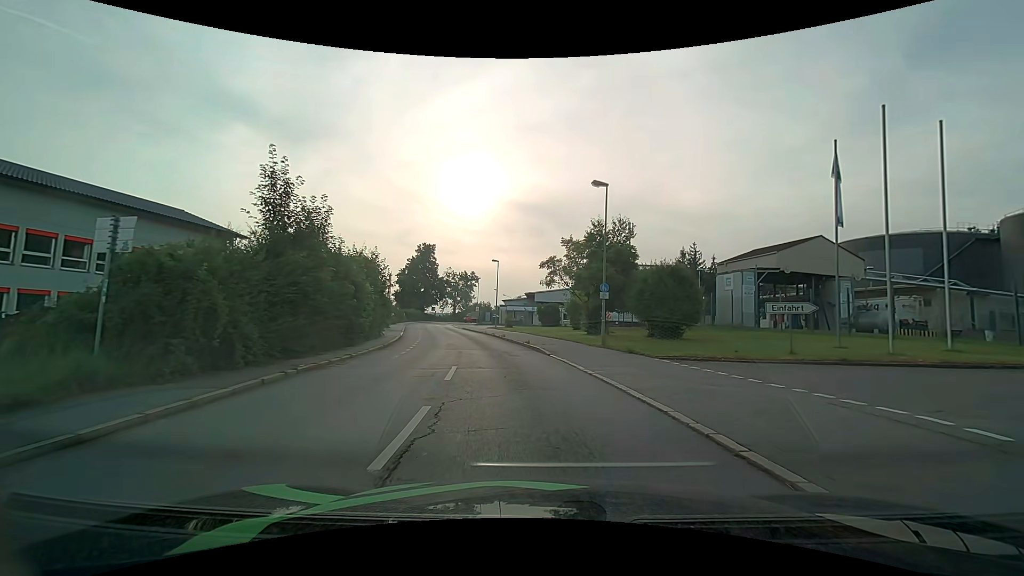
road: residential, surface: asphalt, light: Day
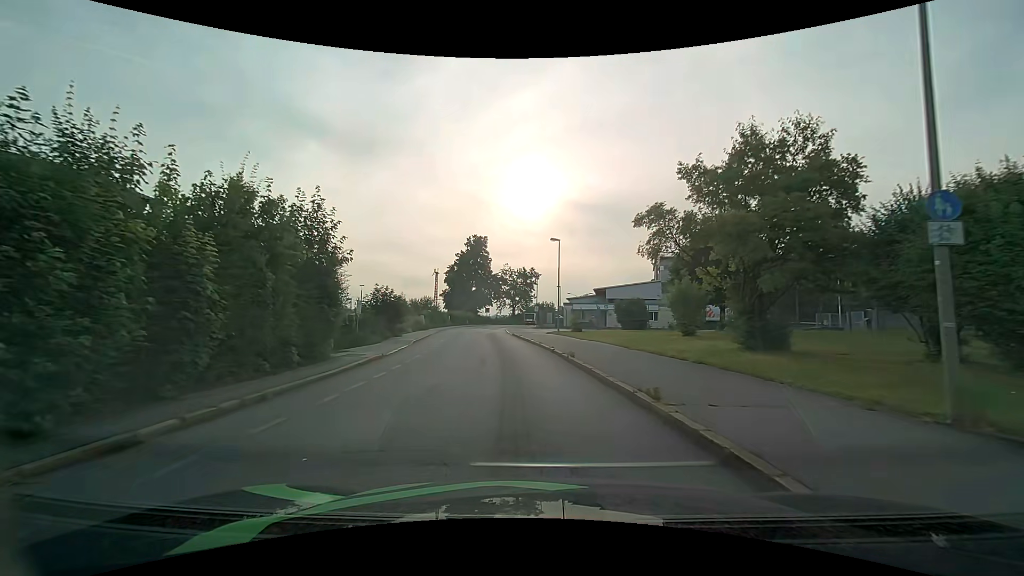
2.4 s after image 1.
(-1.0, +16.7) m; -7°
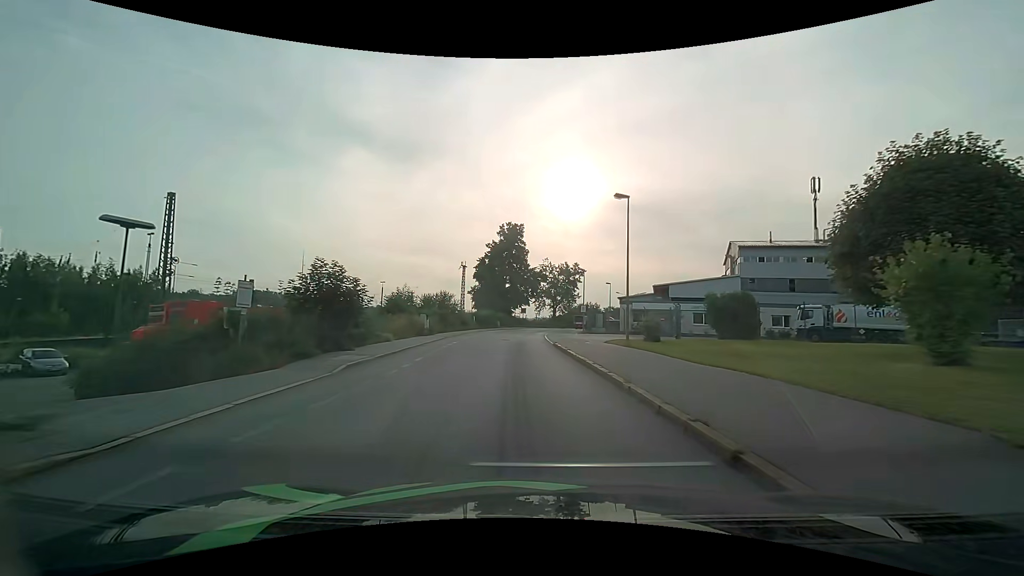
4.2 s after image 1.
(-0.8, +15.3) m; -5°
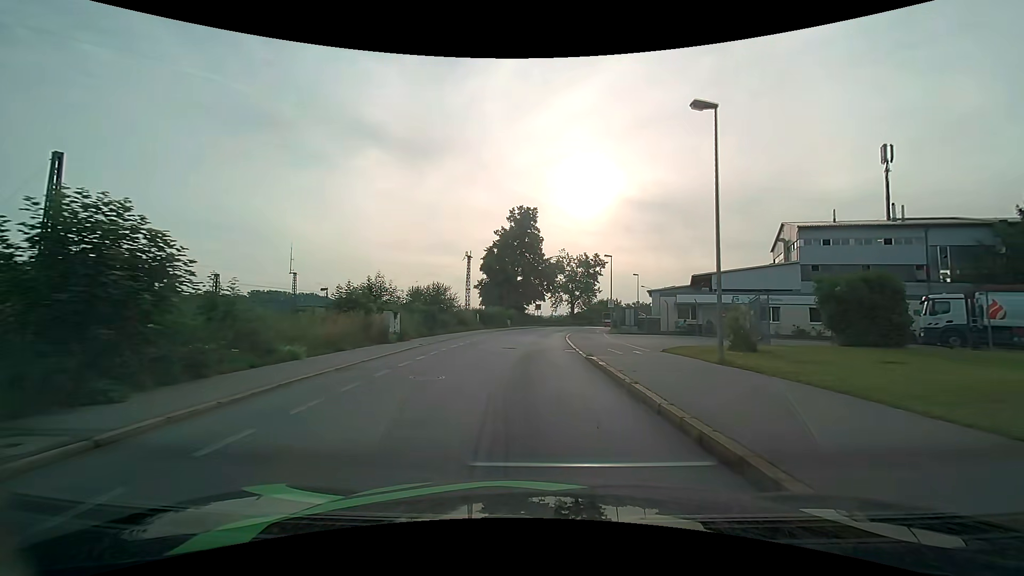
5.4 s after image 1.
(-0.2, +11.1) m; -2°
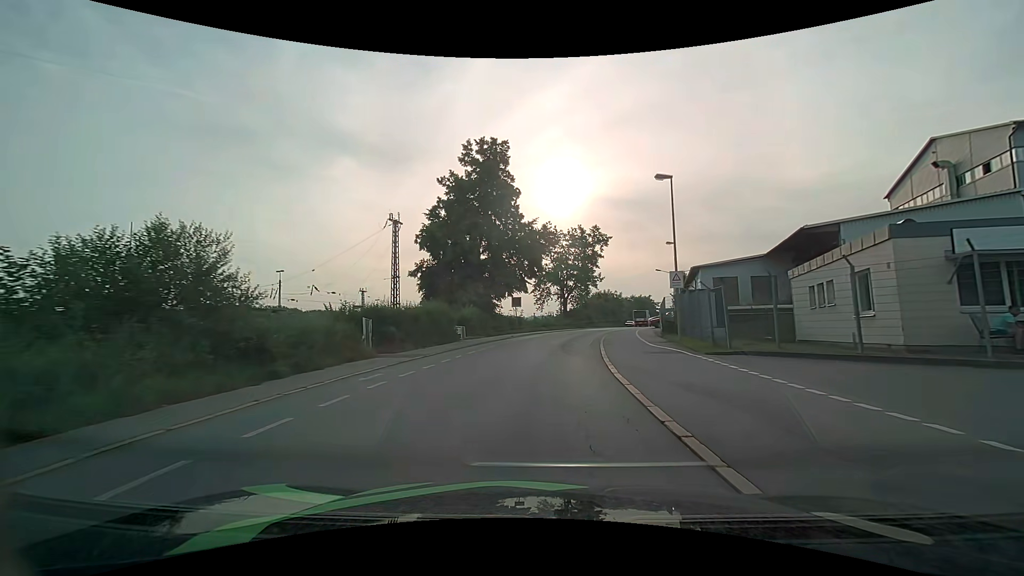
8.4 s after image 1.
(-0.1, +29.4) m; +2°
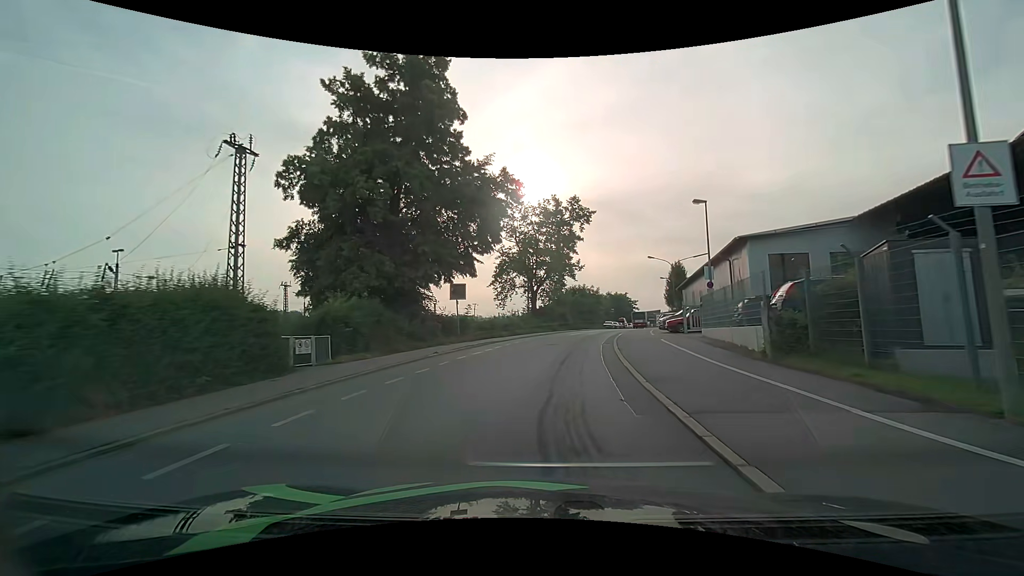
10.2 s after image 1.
(+0.5, +17.7) m; +3°
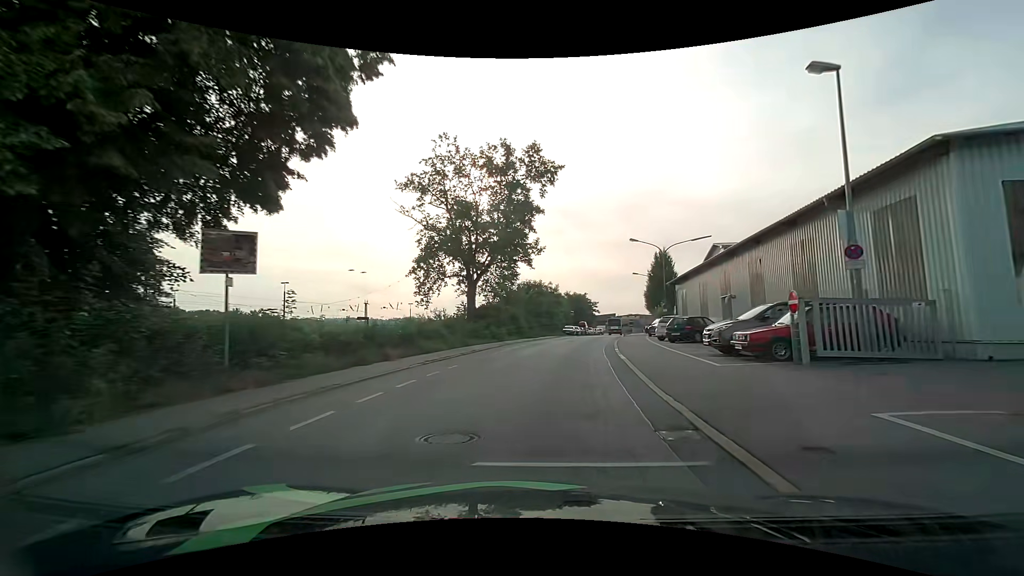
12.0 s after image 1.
(+0.9, +18.0) m; +5°
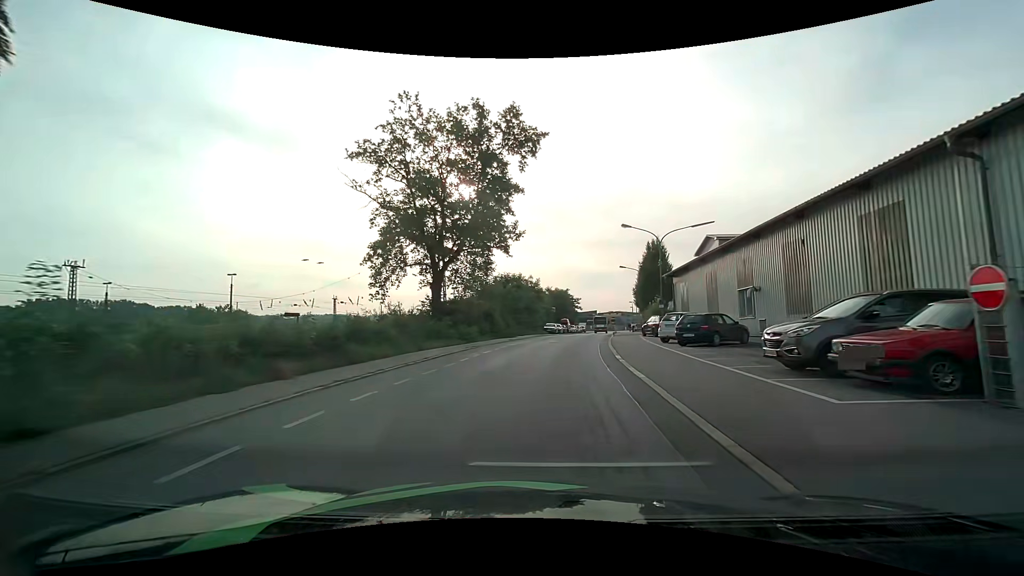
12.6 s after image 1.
(+0.1, +6.1) m; +2°
(0, +10) (+1, +20) (+3, +30) (+4, +40) (+6, +50) (+7, +59) (+9, +69) (+11, +79) (+12, +89) (+14, +99) m
